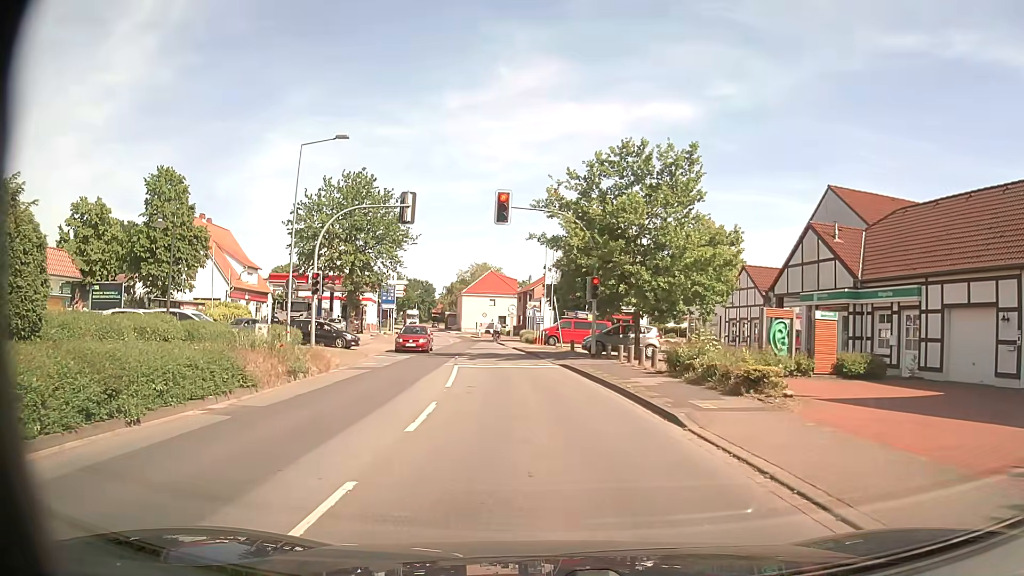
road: secondary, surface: asphalt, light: Day
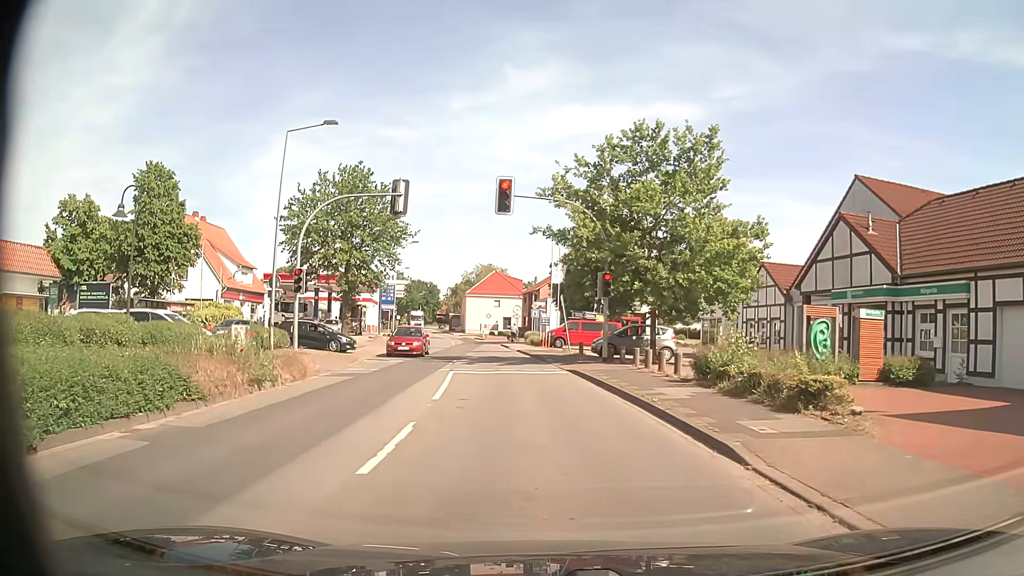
(0.0, +2.6) m; 0°
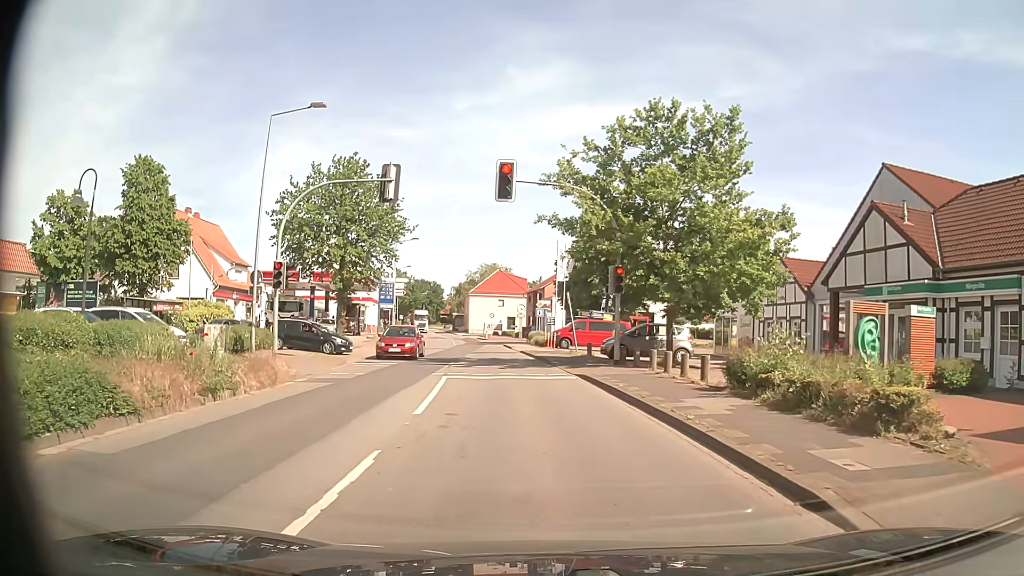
(0.0, +2.4) m; 0°
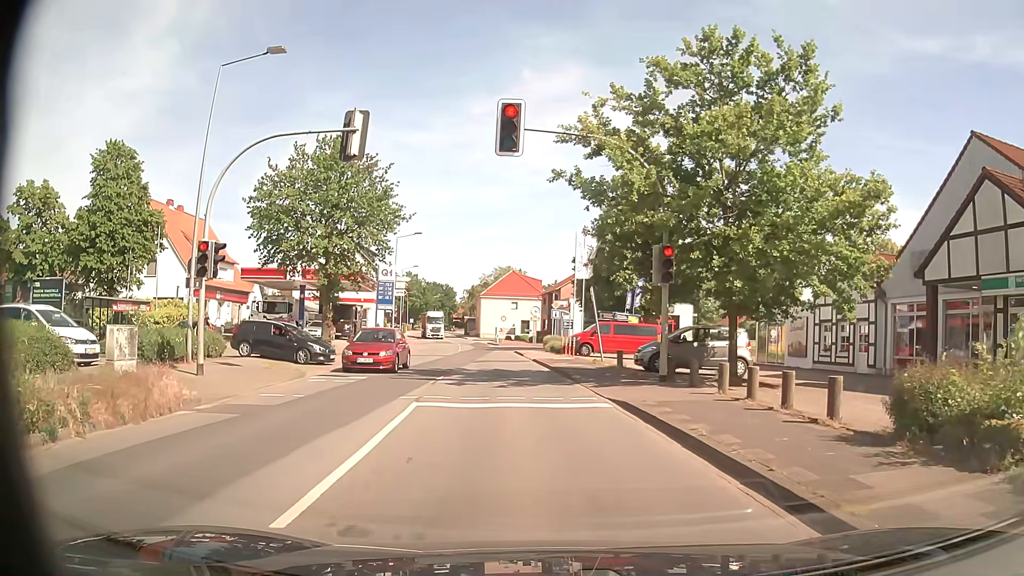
(-0.1, +6.2) m; -2°
(0, +10) (-1, +20) (-2, +30) (-3, +40) (-4, +50) (-5, +60) (-7, +70) (-9, +79) (-11, +89) (-13, +99) m
